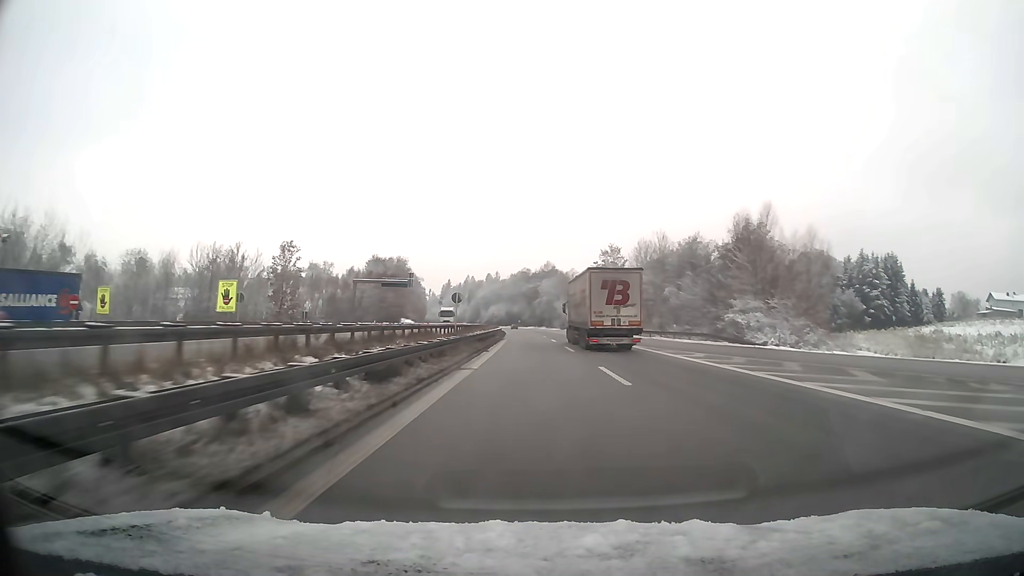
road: motorway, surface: asphalt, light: Day
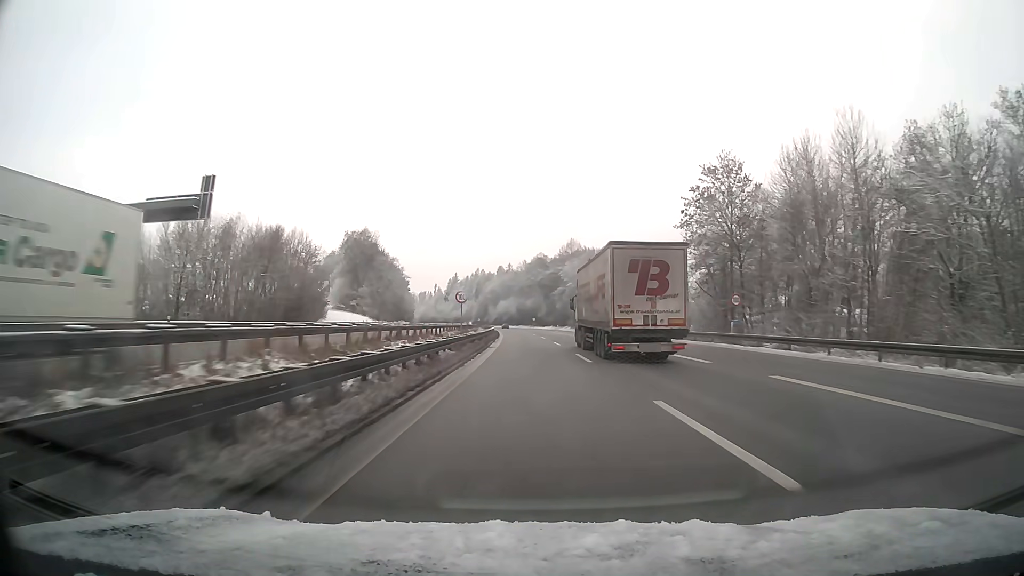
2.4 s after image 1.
(-0.8, +63.2) m; -2°
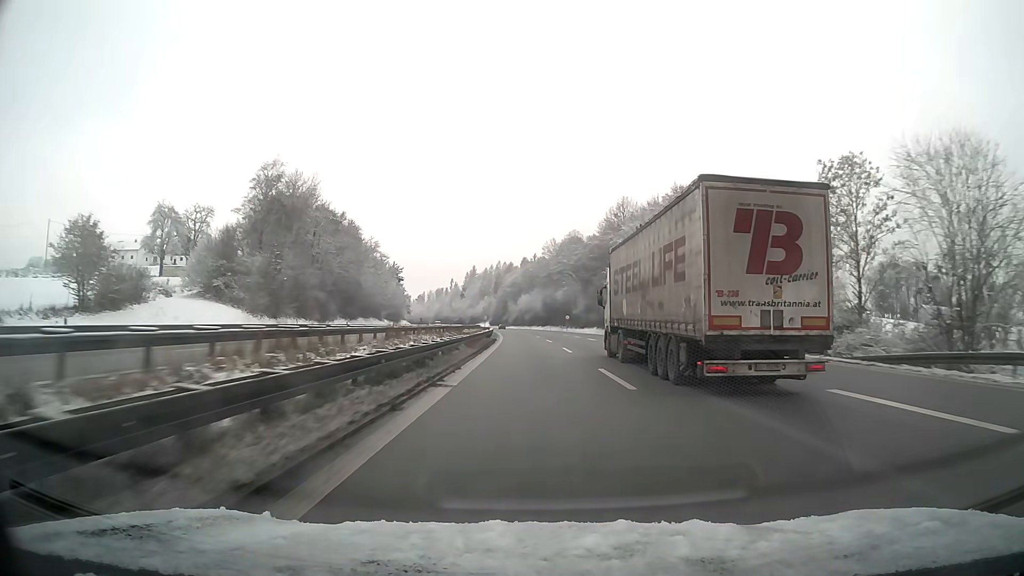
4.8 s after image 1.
(-1.2, +63.2) m; -2°
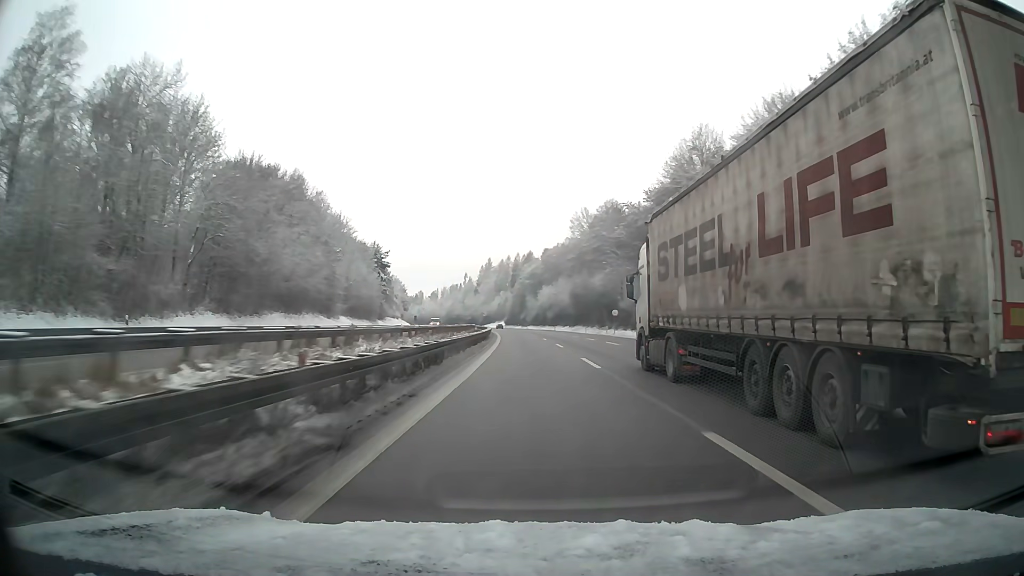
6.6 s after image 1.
(-0.7, +47.5) m; -2°
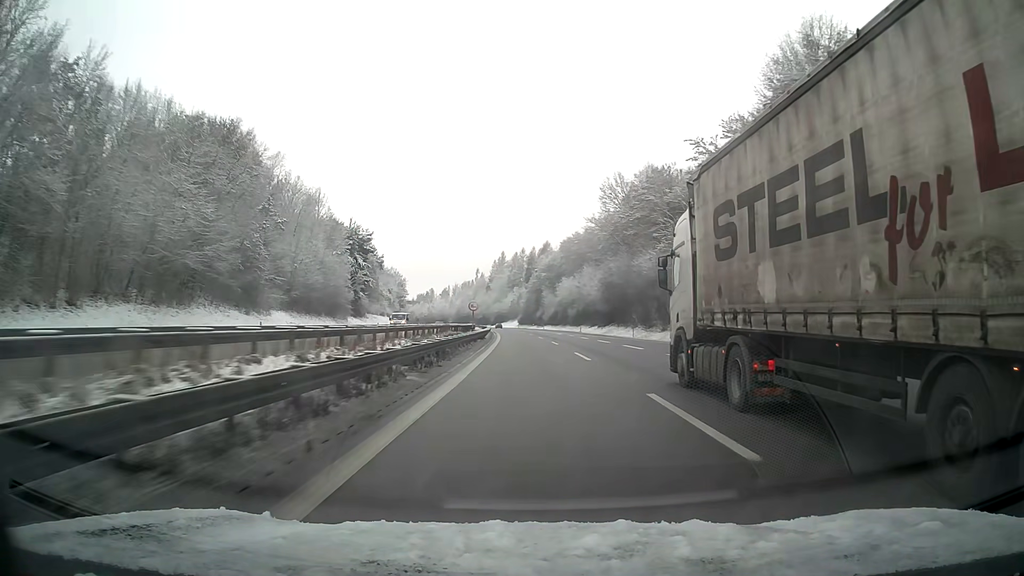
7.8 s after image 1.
(-0.4, +31.7) m; -1°
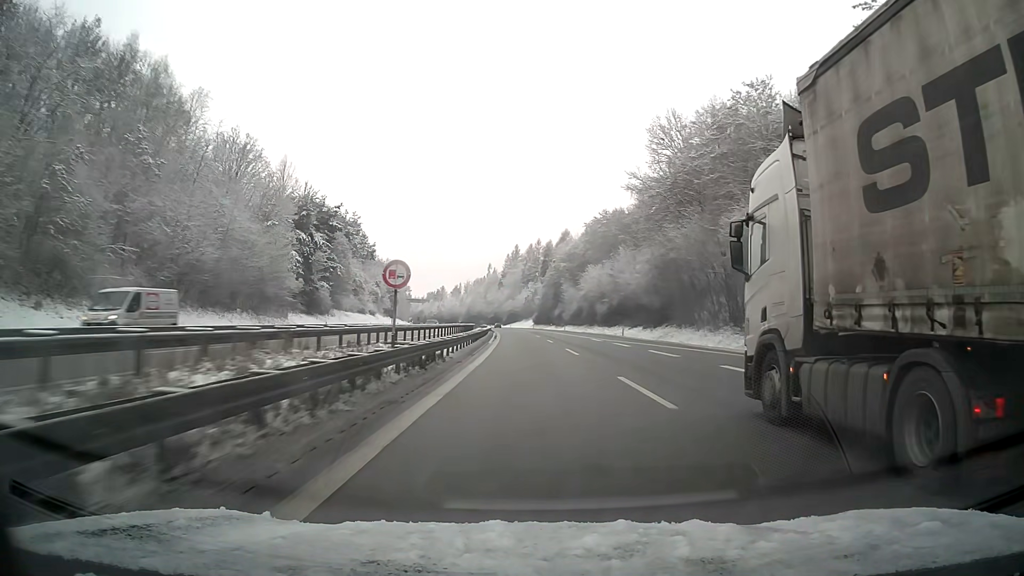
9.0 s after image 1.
(-0.3, +31.7) m; -1°
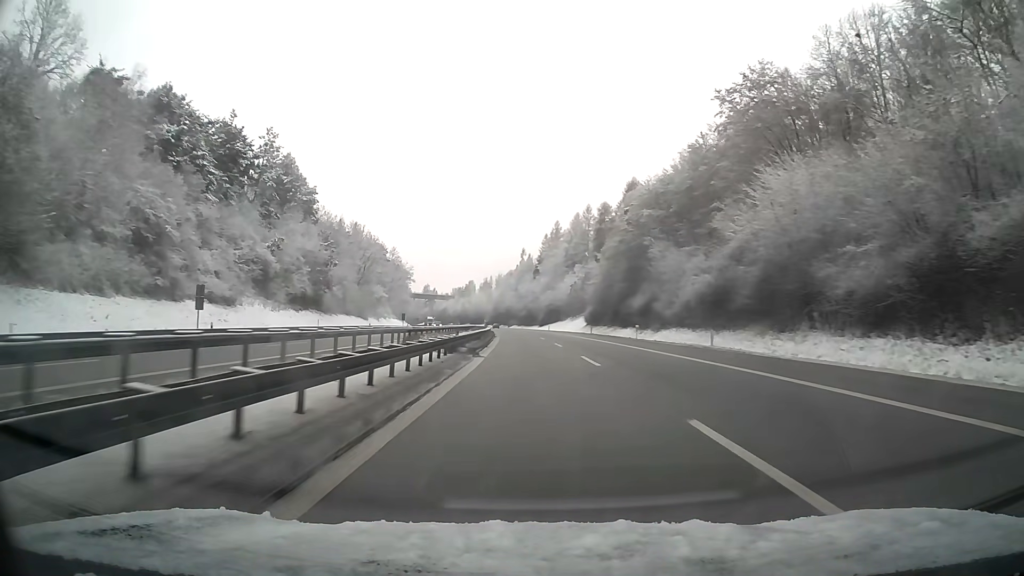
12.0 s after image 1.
(-2.5, +79.1) m; -4°
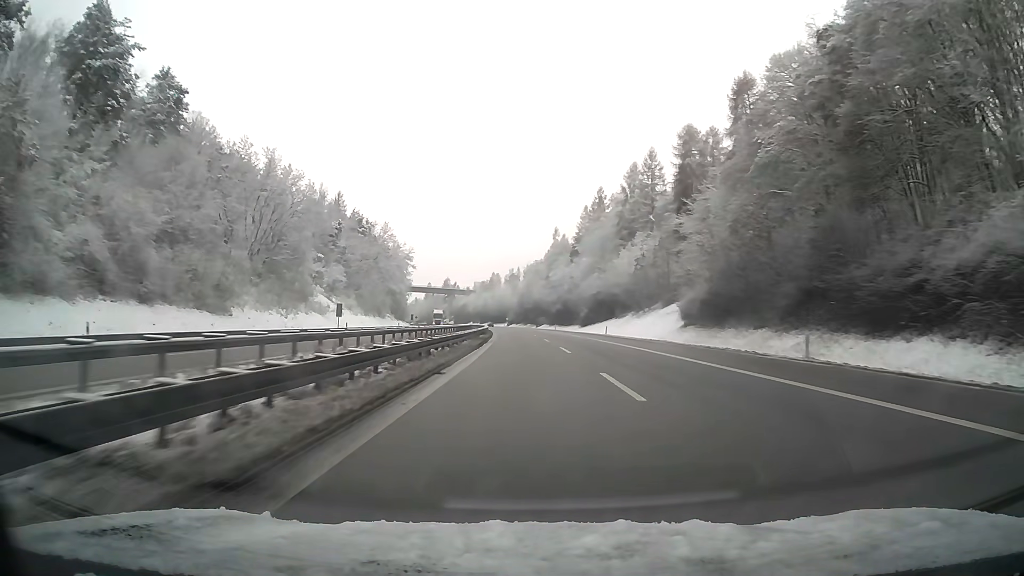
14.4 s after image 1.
(-1.3, +63.4) m; -3°
(0, +10) (0, +20) (0, +30) (-1, +40) (-1, +50) (-1, +60) (-2, +70) (-2, +80) (-3, +90) (-4, +100) m
